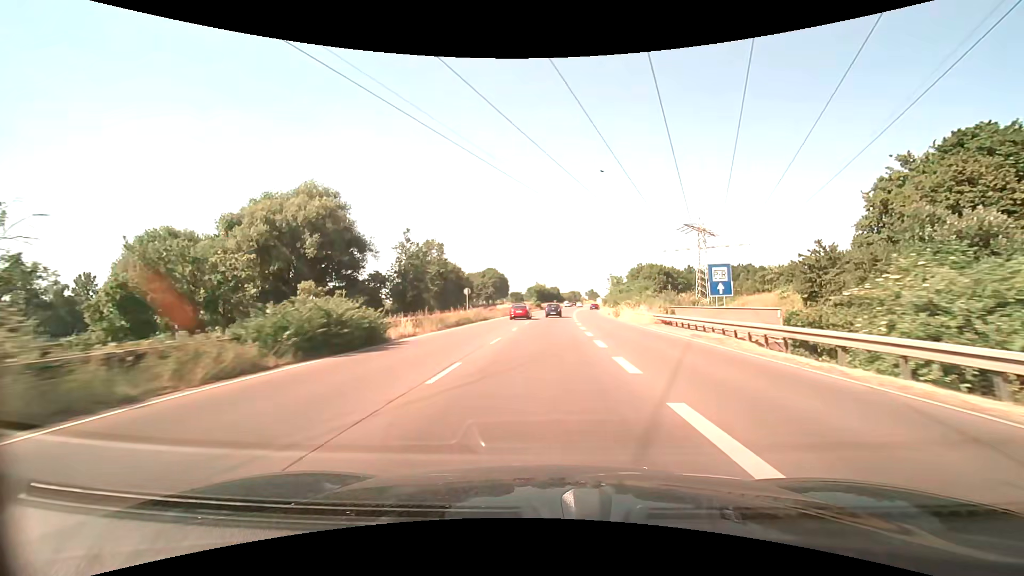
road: trunk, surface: asphalt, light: Day
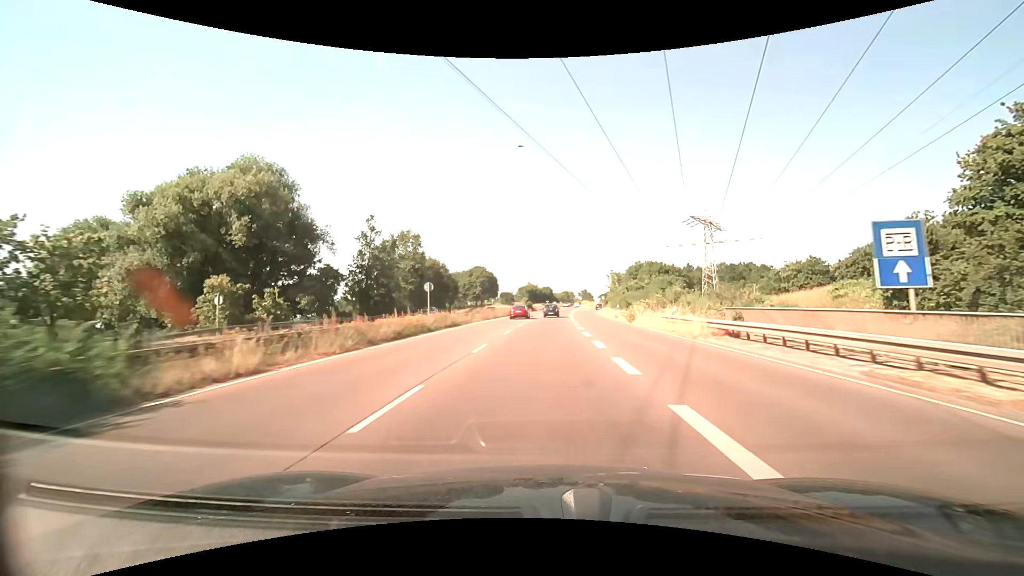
(+0.1, +12.2) m; +1°
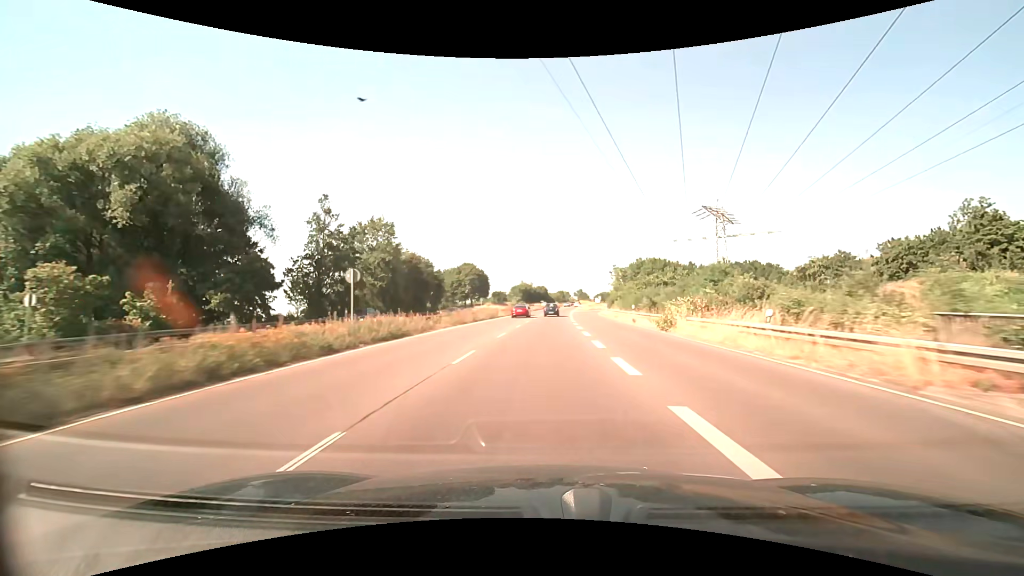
(0.0, +12.2) m; 0°
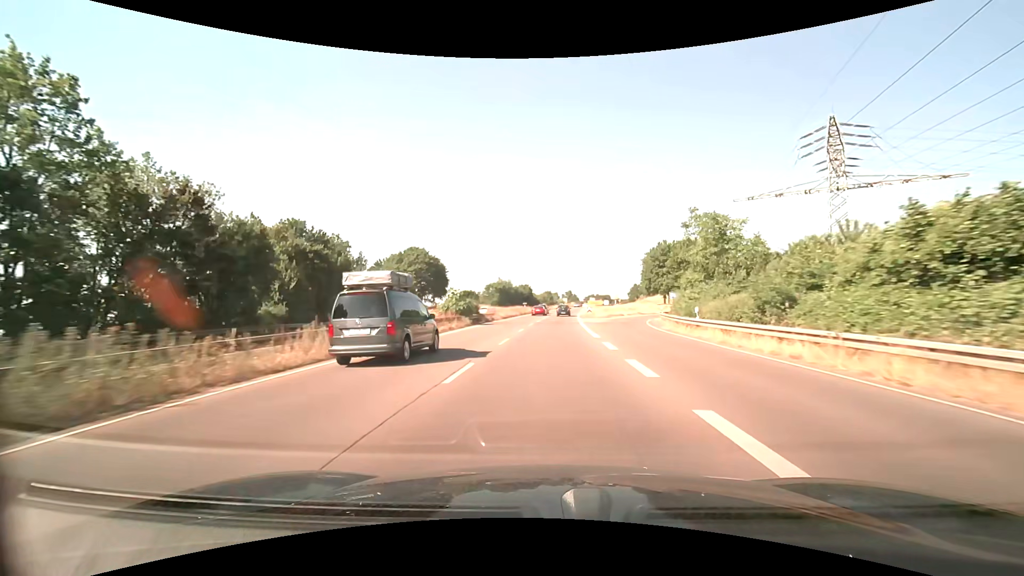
(+0.8, +48.6) m; +2°
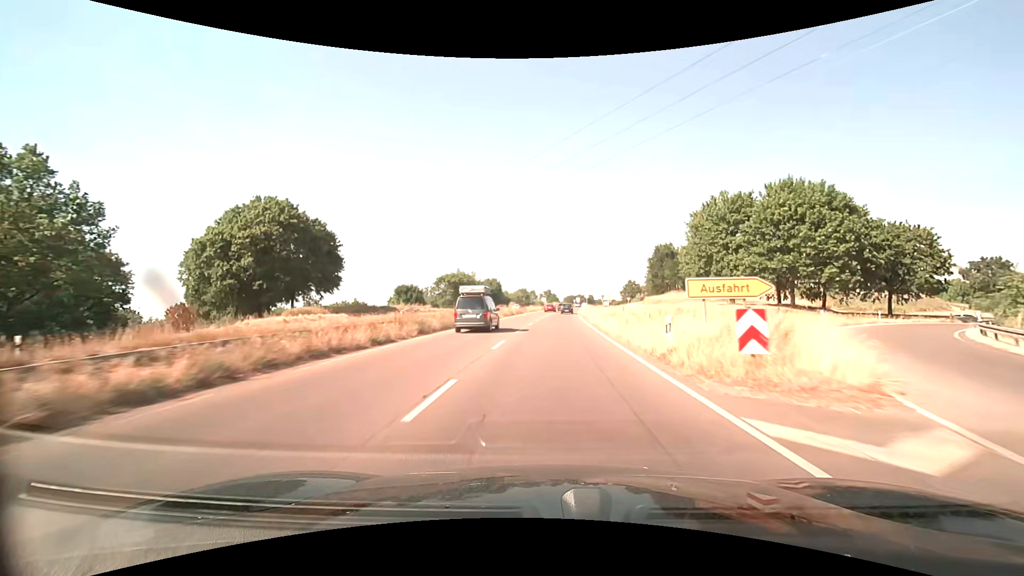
(+1.0, +48.6) m; +3°
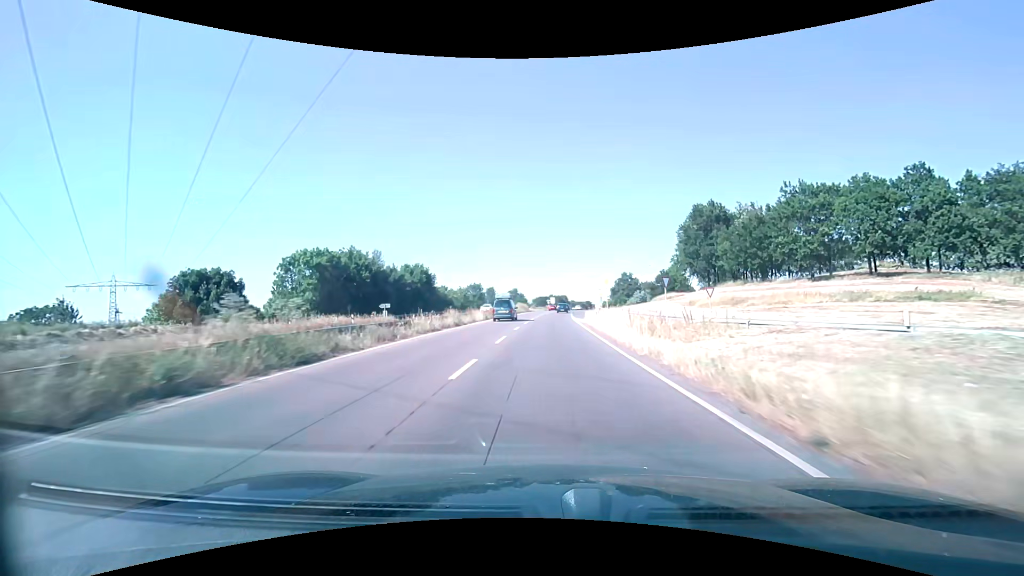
(+1.7, +59.4) m; +4°
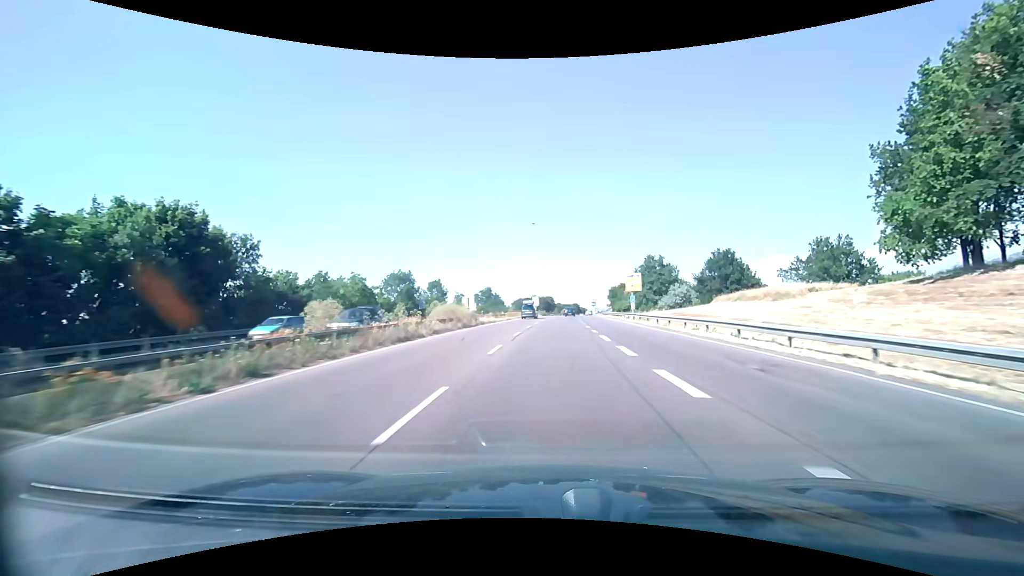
(+0.7, +57.8) m; +2°
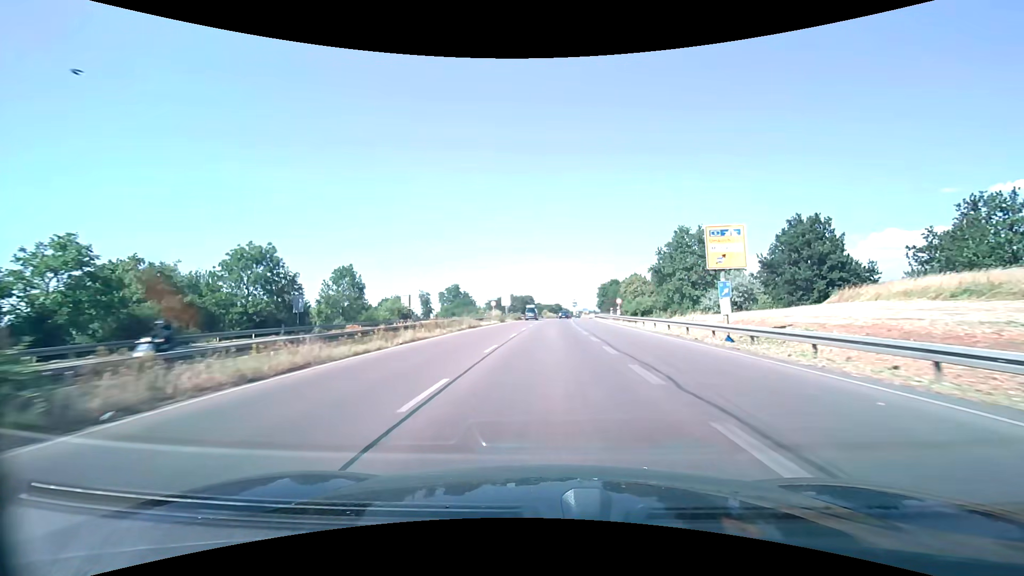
(+0.8, +34.3) m; +2°
(0, +10) (0, +20) (0, +30) (+1, +40) (+1, +50) (+1, +60) (+2, +70) (+2, +80) (+3, +90) (+3, +100) m
